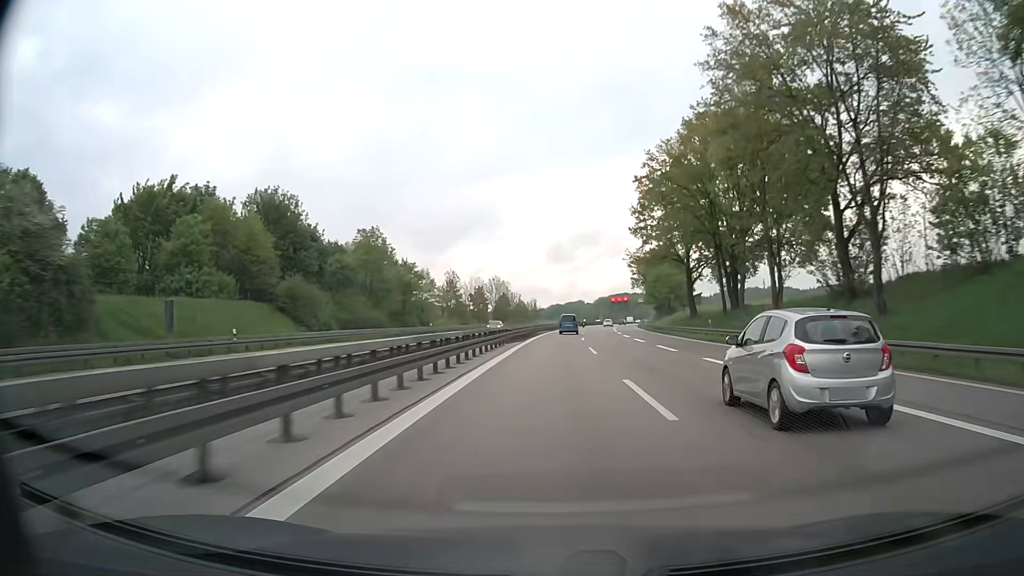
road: motorway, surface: asphalt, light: Day
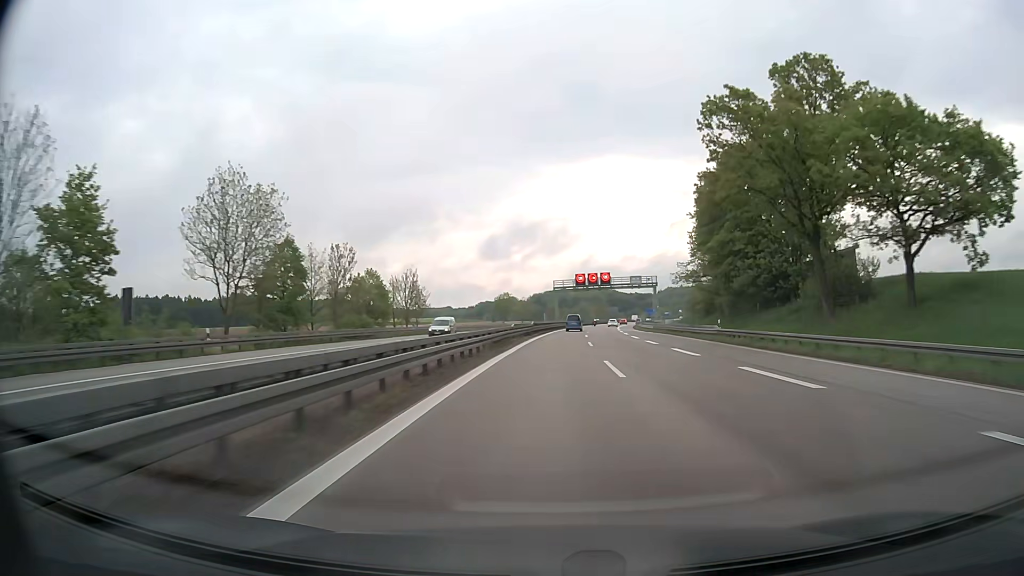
(+4.9, +101.7) m; +6°
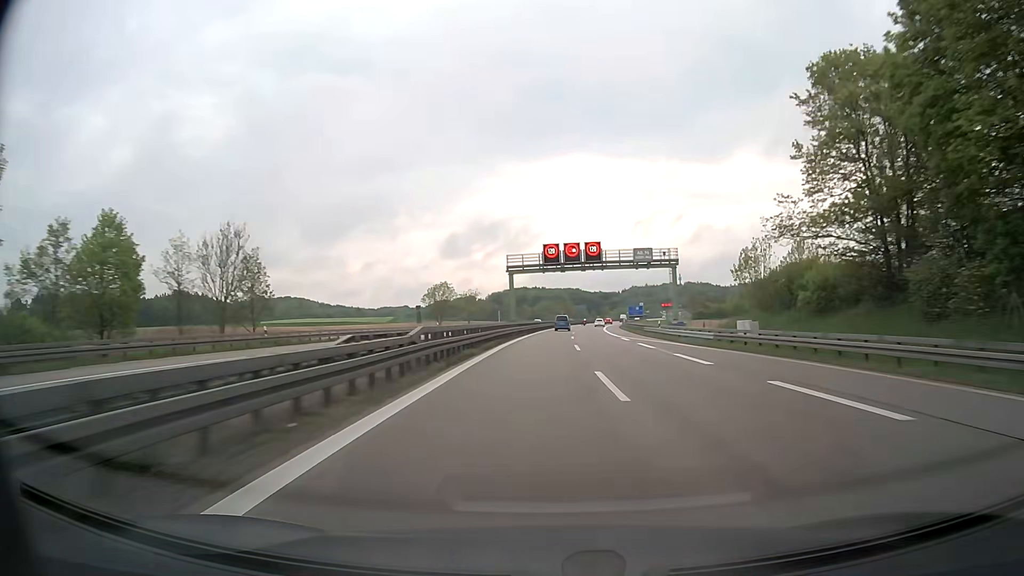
(+1.1, +40.6) m; +3°
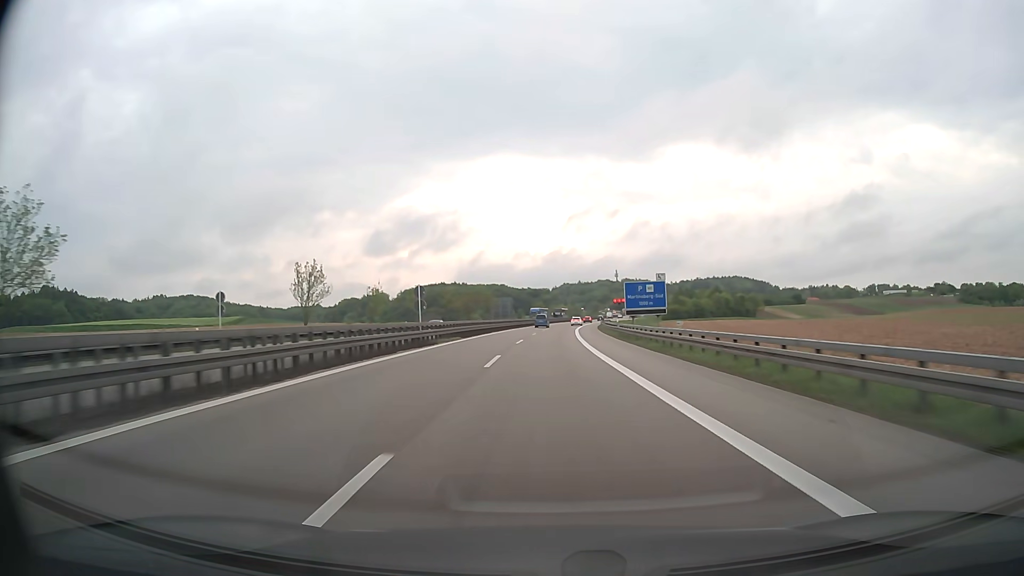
(+6.4, +100.7) m; +6°
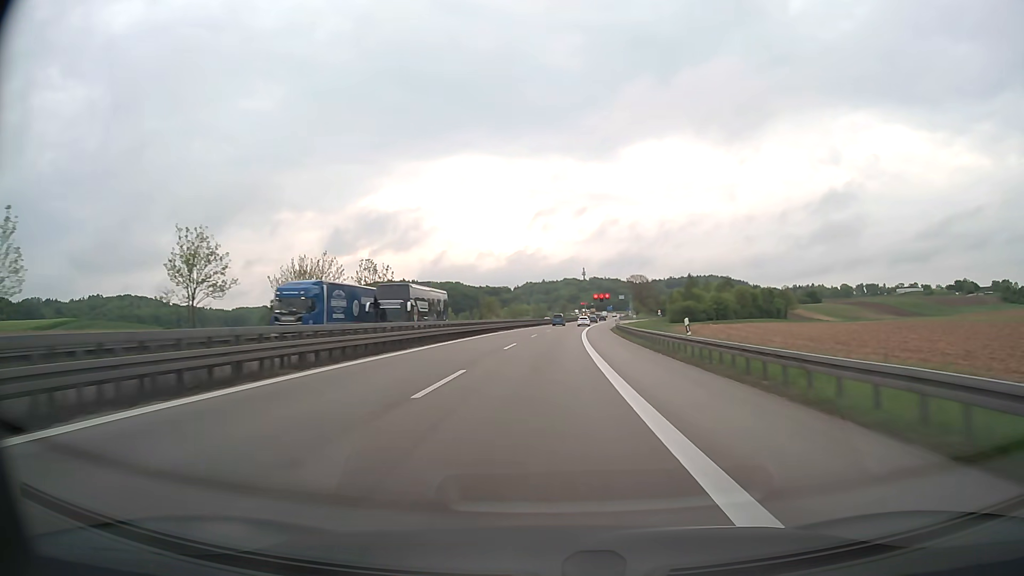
(+2.1, +79.6) m; +3°
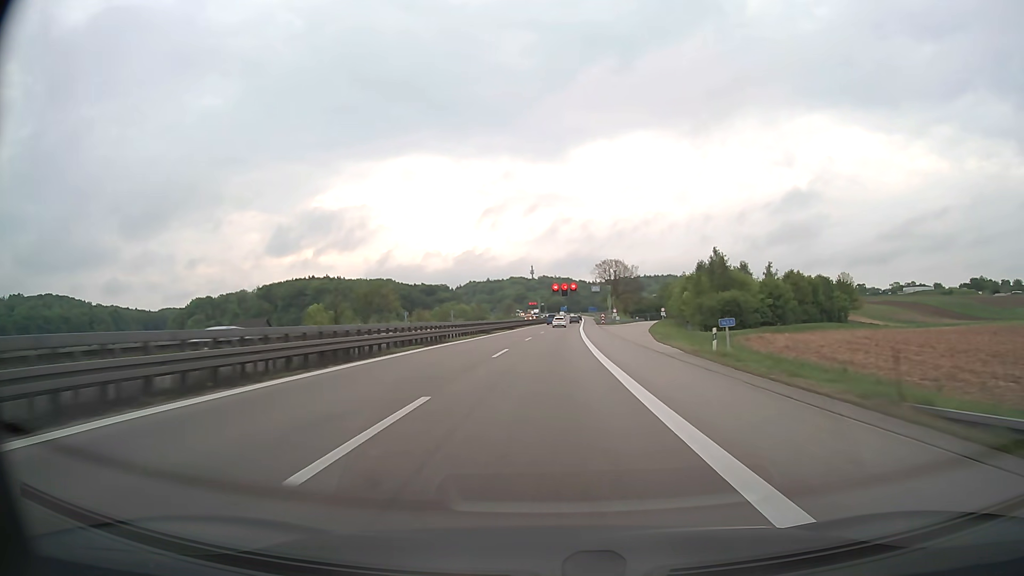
(+3.0, +78.3) m; +4°
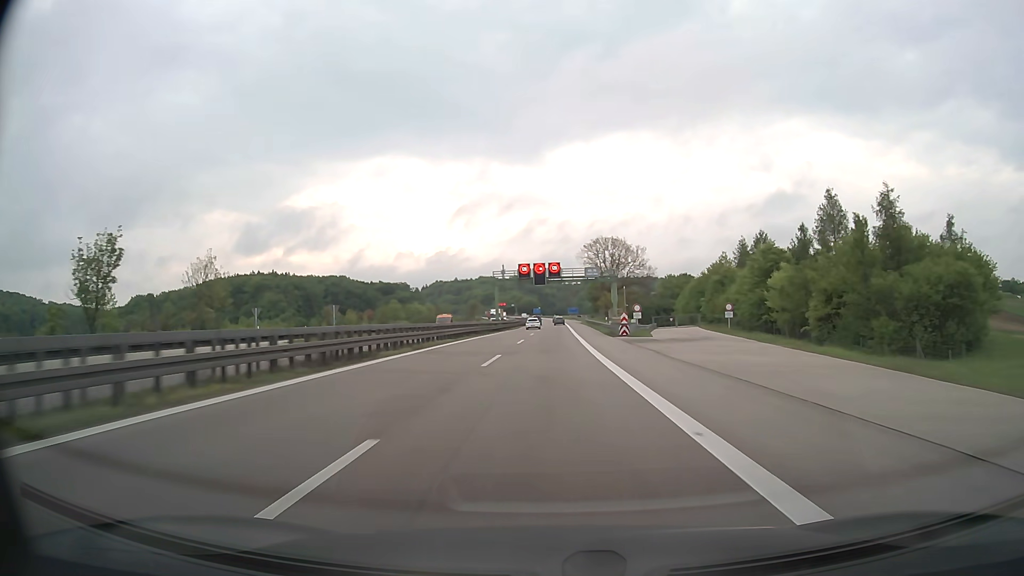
(+1.4, +58.3) m; +2°
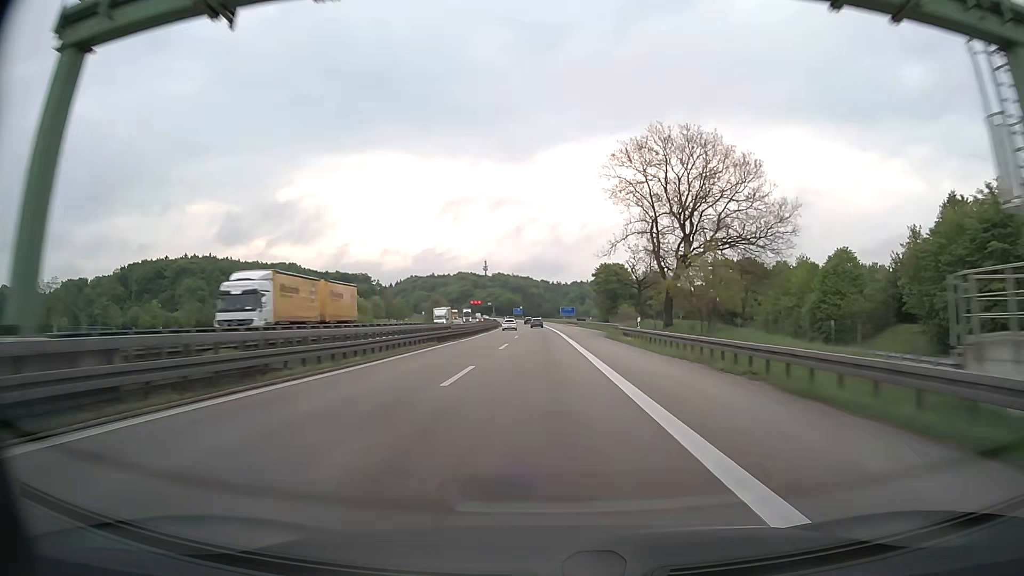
(+1.1, +78.2) m; +1°
(0, +10) (0, +20) (0, +30) (0, +40) (0, +50) (0, +60) (-1, +70) (-1, +80) (-1, +90) (-2, +100) m
